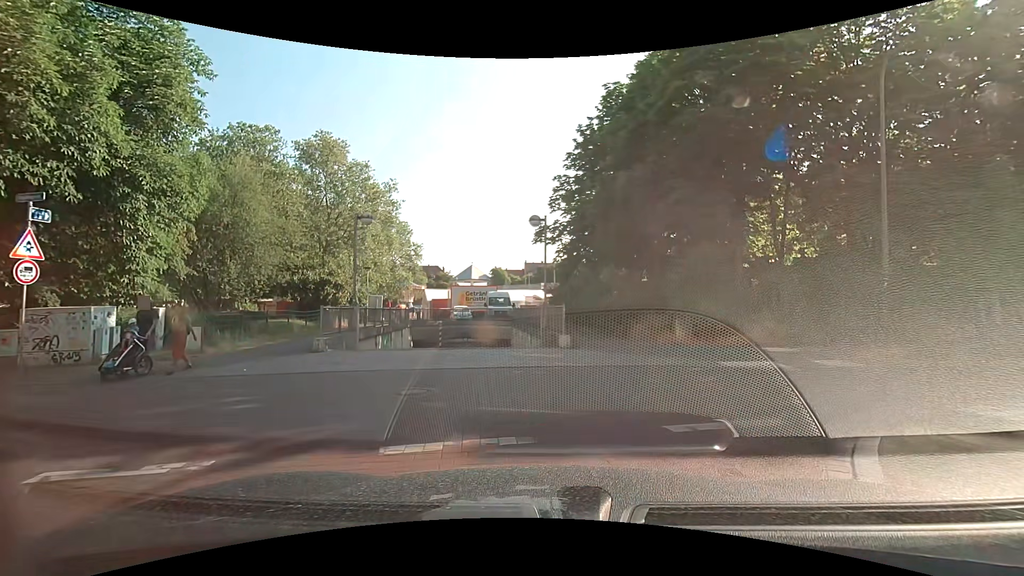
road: residential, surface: asphalt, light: Day
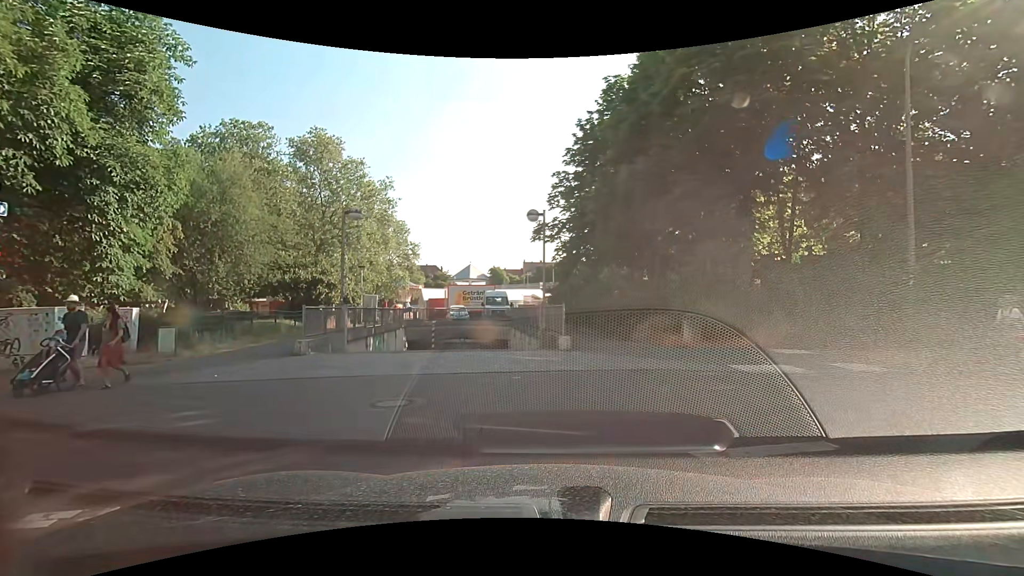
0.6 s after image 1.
(0.0, +1.0) m; 0°
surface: paving_stones
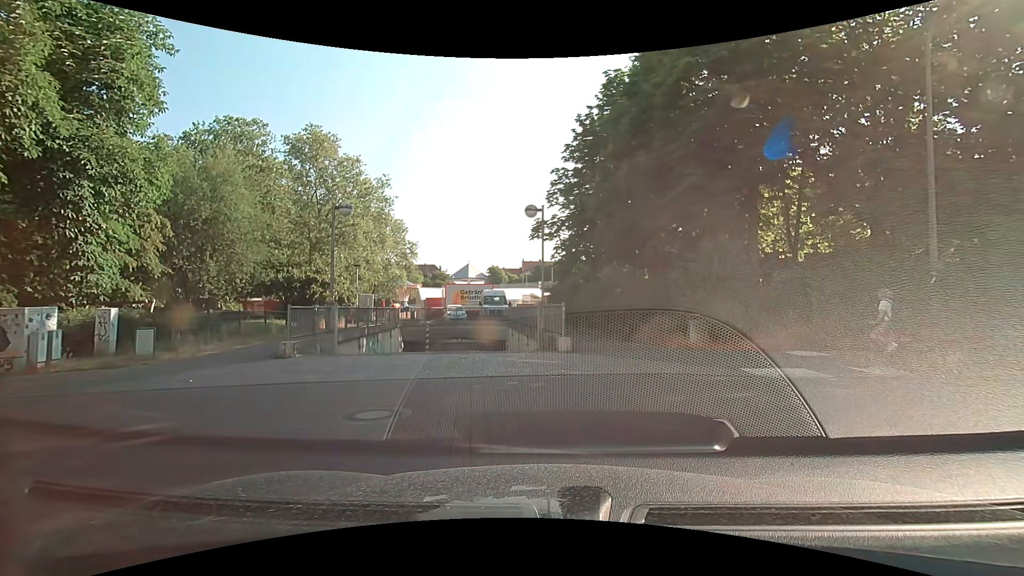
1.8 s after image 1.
(0.0, +0.7) m; 0°
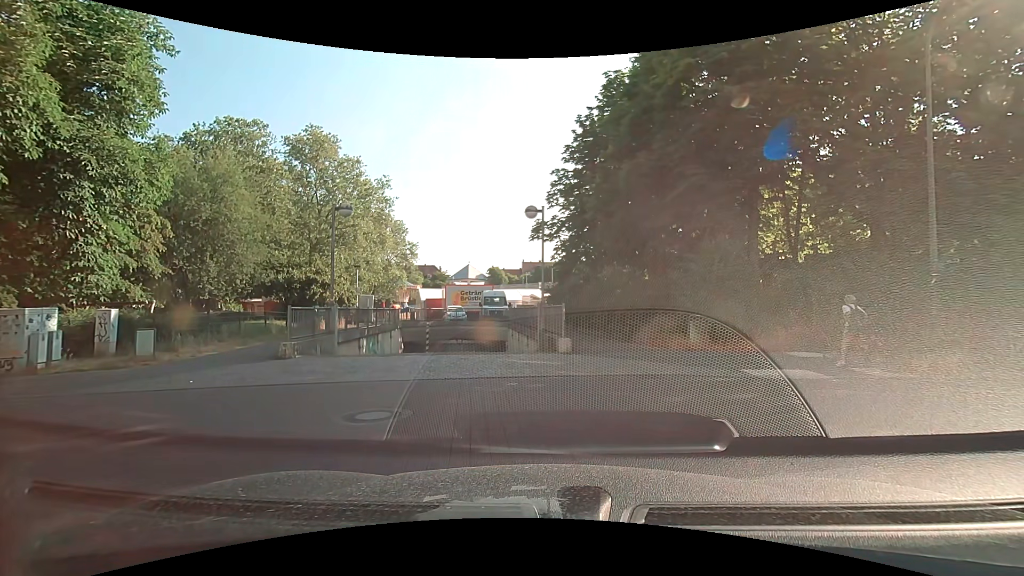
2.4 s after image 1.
(0.0, 0.0) m; 0°
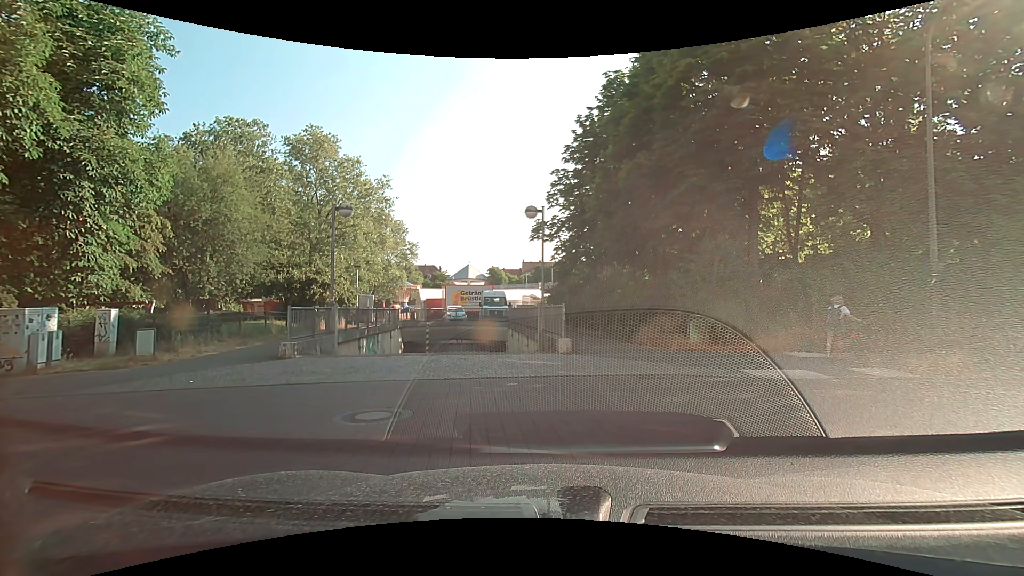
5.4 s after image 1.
(0.0, 0.0) m; 0°
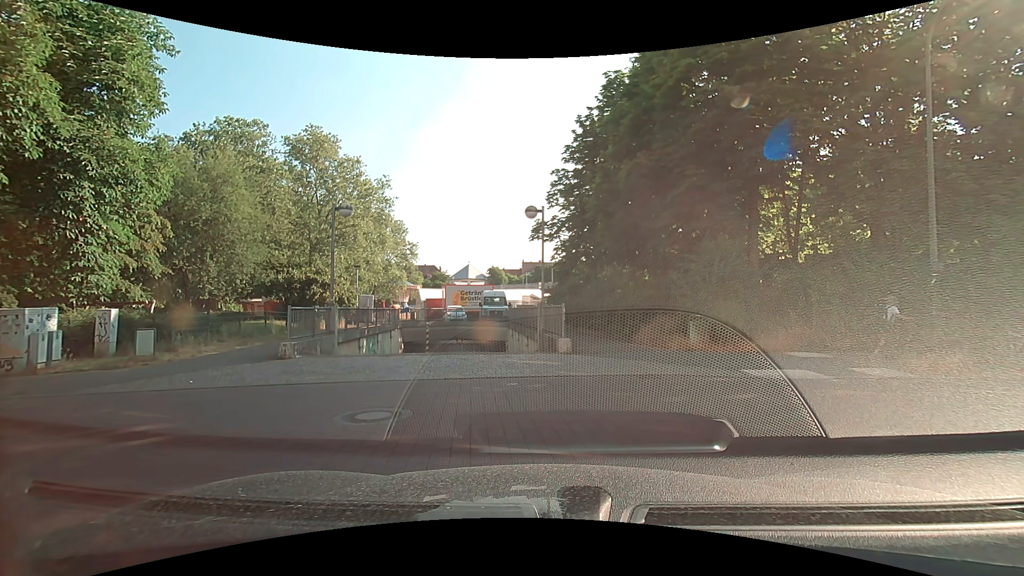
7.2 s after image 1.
(0.0, 0.0) m; 0°
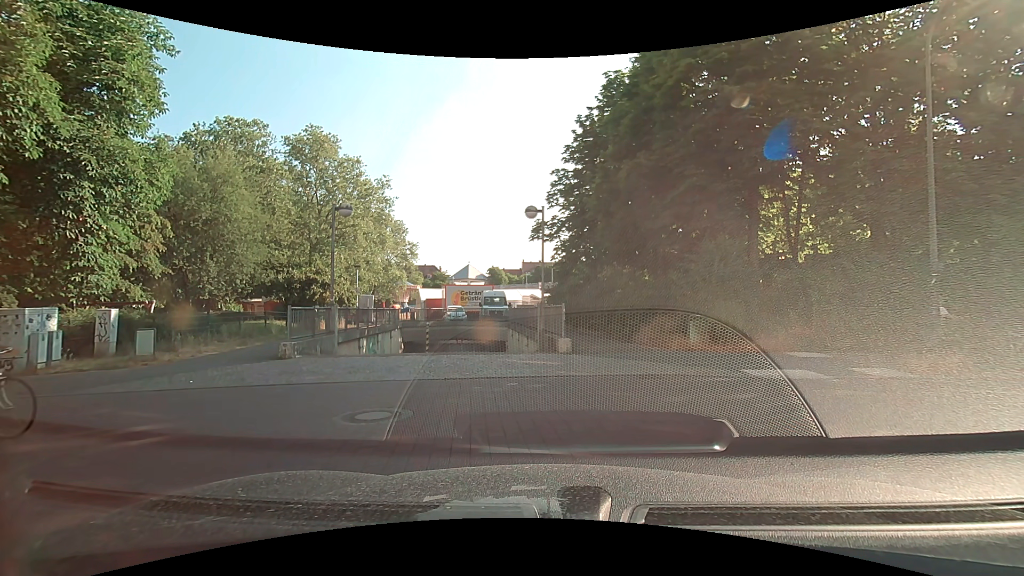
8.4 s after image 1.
(0.0, 0.0) m; 0°
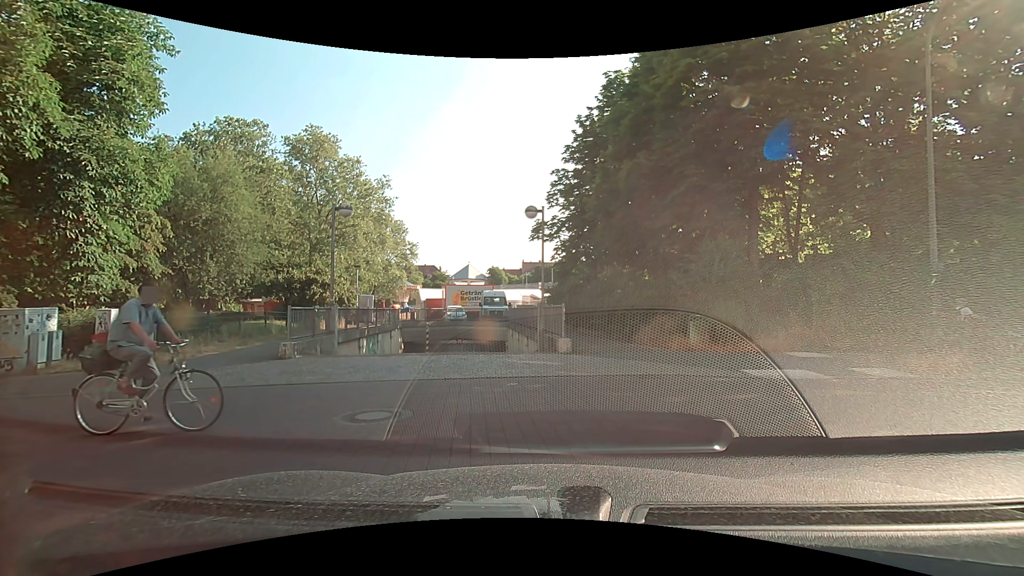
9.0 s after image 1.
(0.0, 0.0) m; 0°
